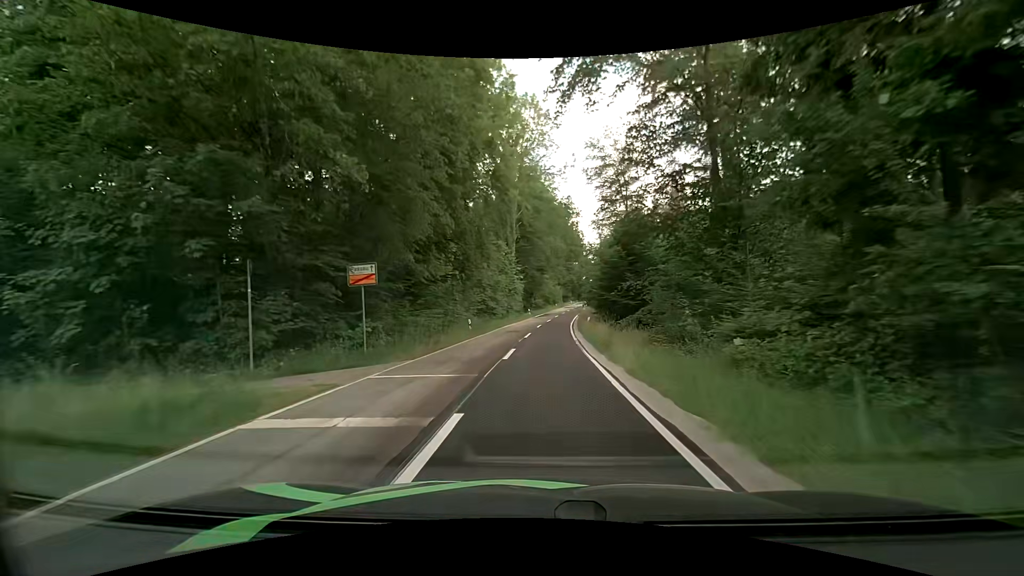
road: tertiary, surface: asphalt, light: Day
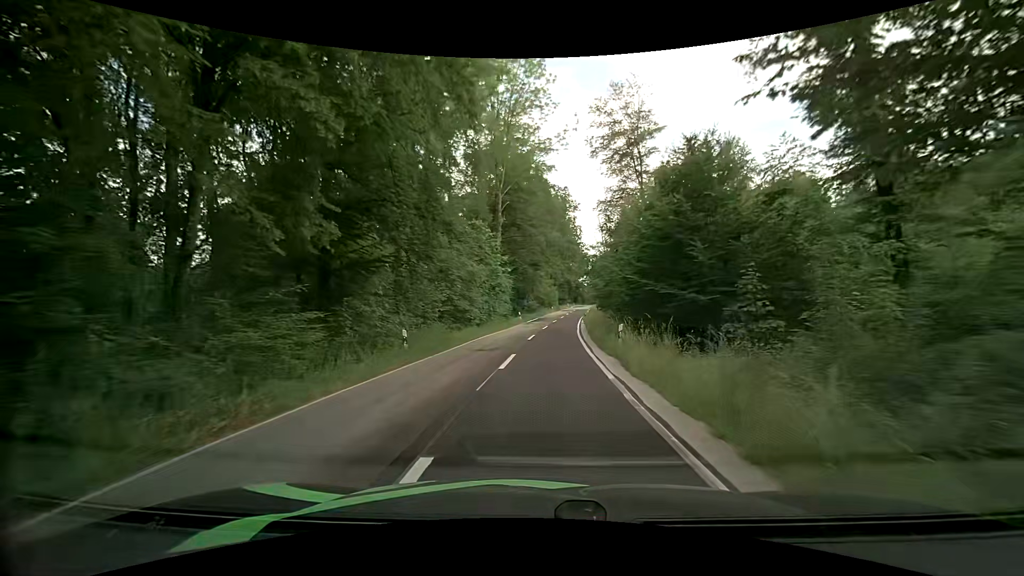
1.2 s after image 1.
(+0.2, +13.4) m; +2°
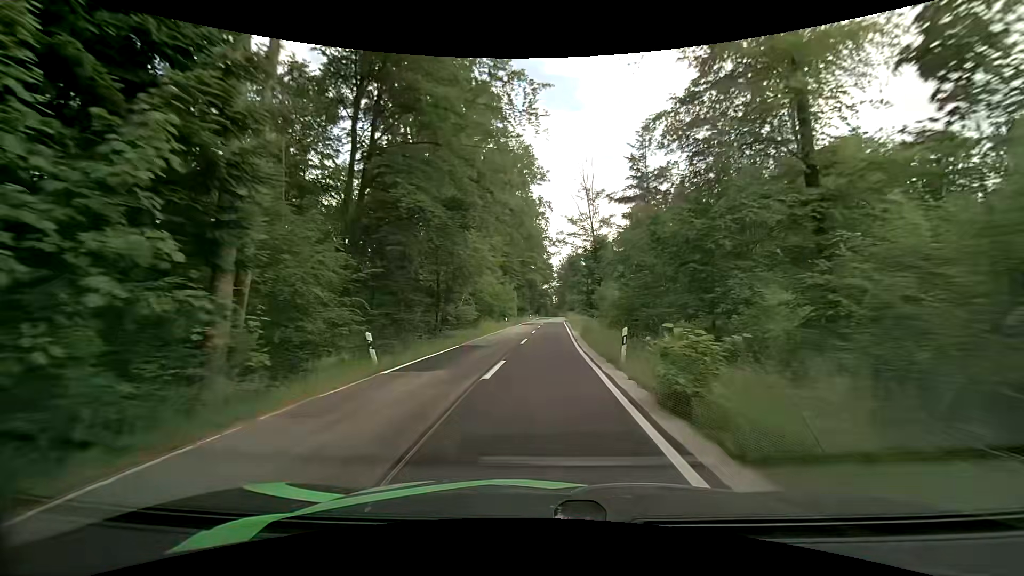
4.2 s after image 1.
(+1.3, +37.1) m; +4°
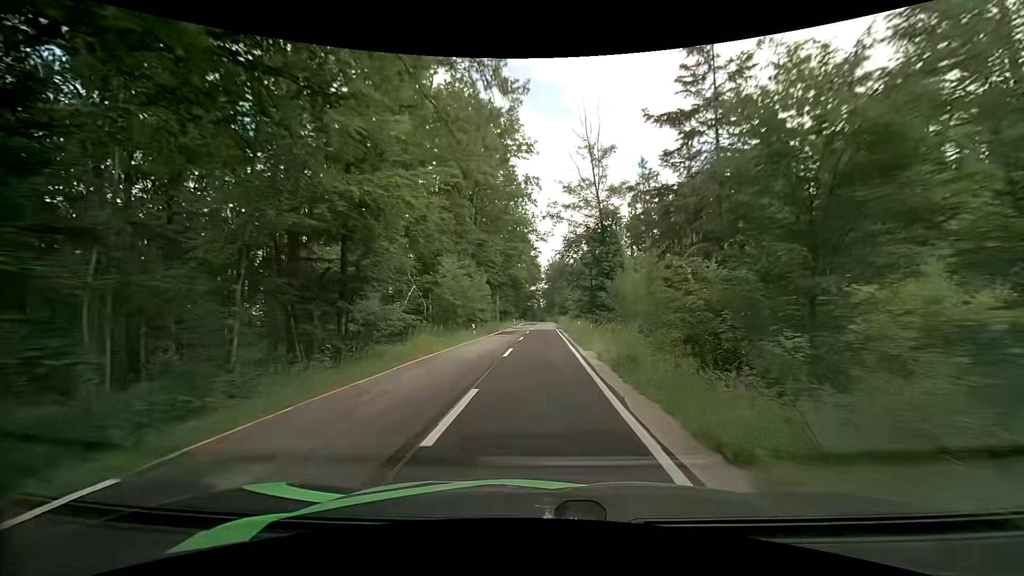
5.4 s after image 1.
(+0.2, +16.6) m; +2°
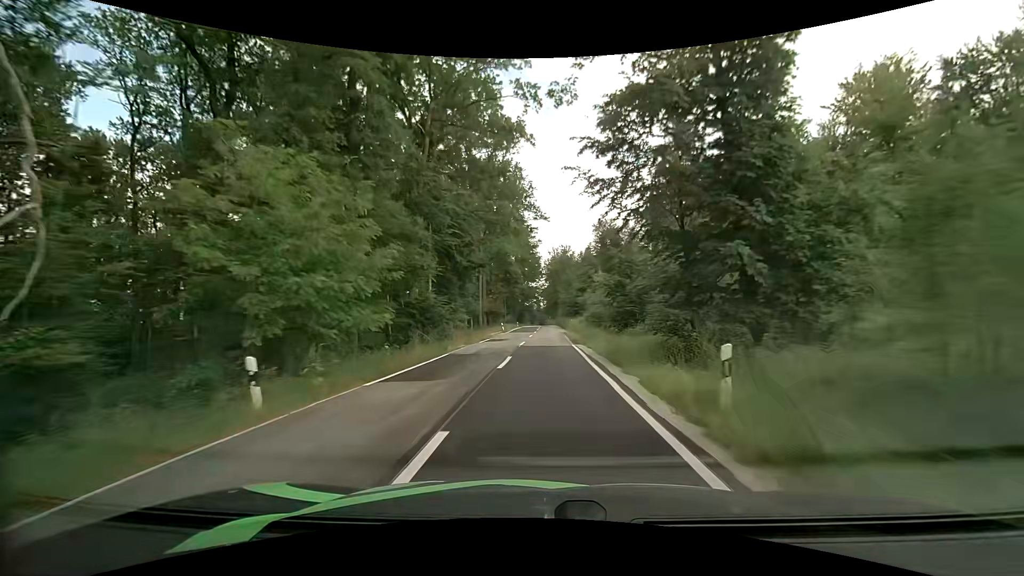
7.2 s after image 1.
(0.0, +26.5) m; 0°
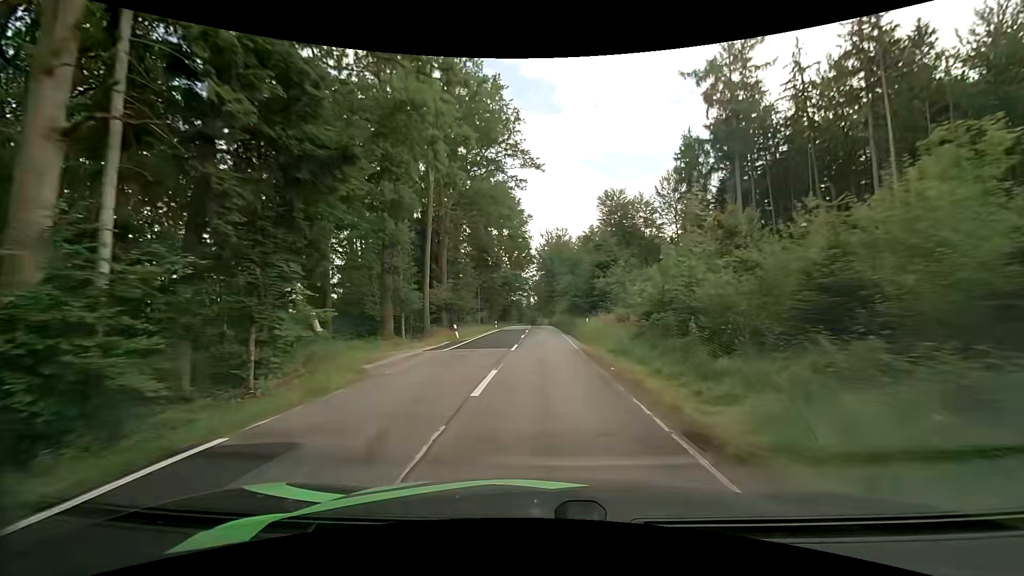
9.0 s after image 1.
(+0.3, +27.9) m; +1°
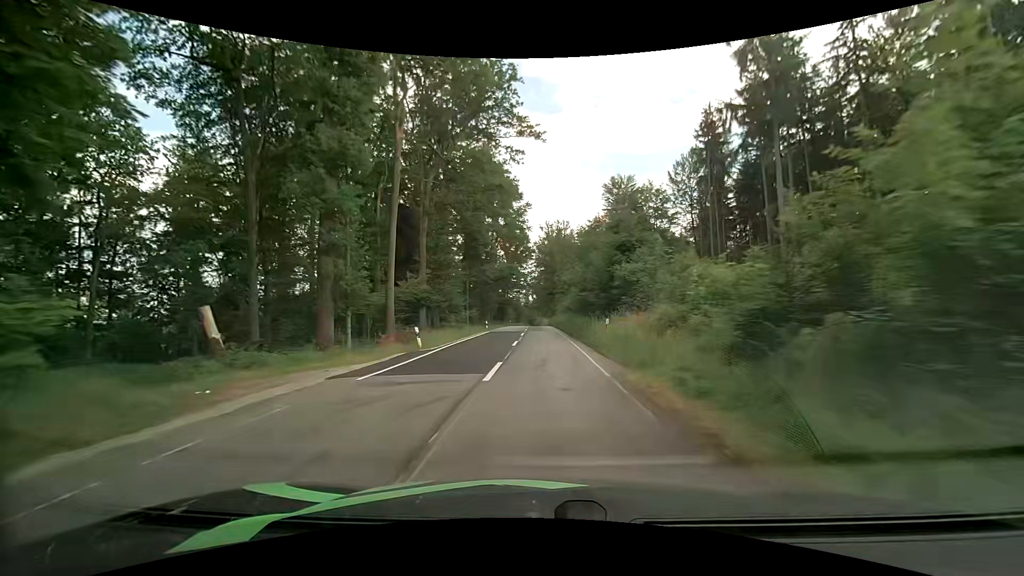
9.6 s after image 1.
(0.0, +9.5) m; +1°
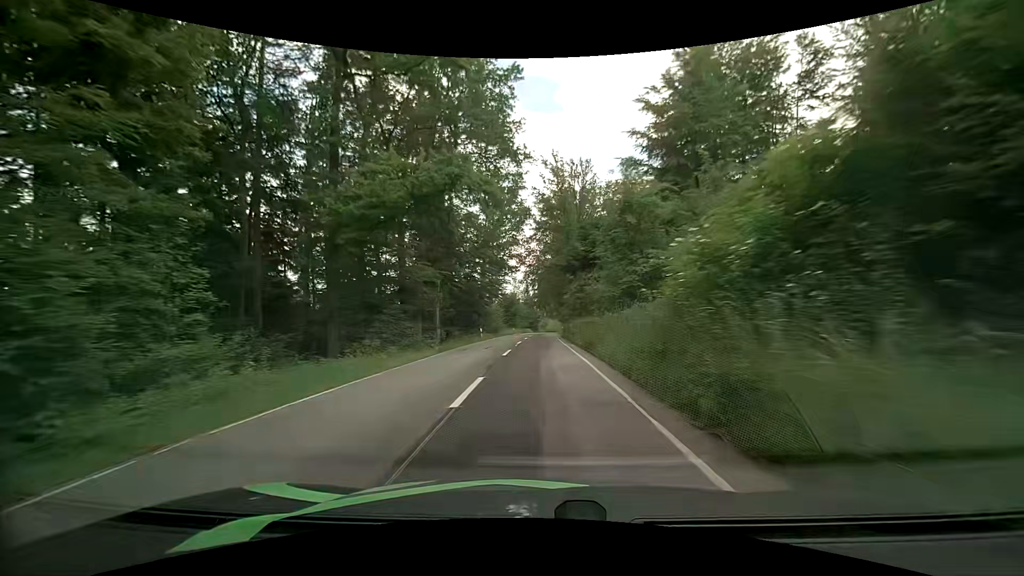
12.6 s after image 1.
(-0.5, +48.2) m; -1°
(0, +10) (0, +20) (0, +30) (0, +40) (0, +50) (0, +60) (0, +70) (+1, +80) (+1, +90) (+1, +100) m
